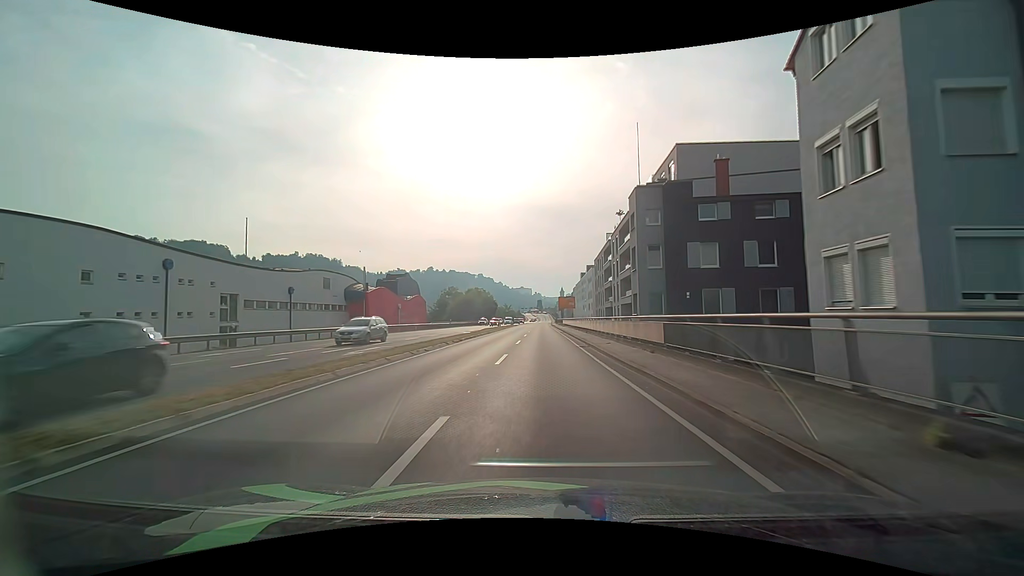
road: primary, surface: asphalt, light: Day
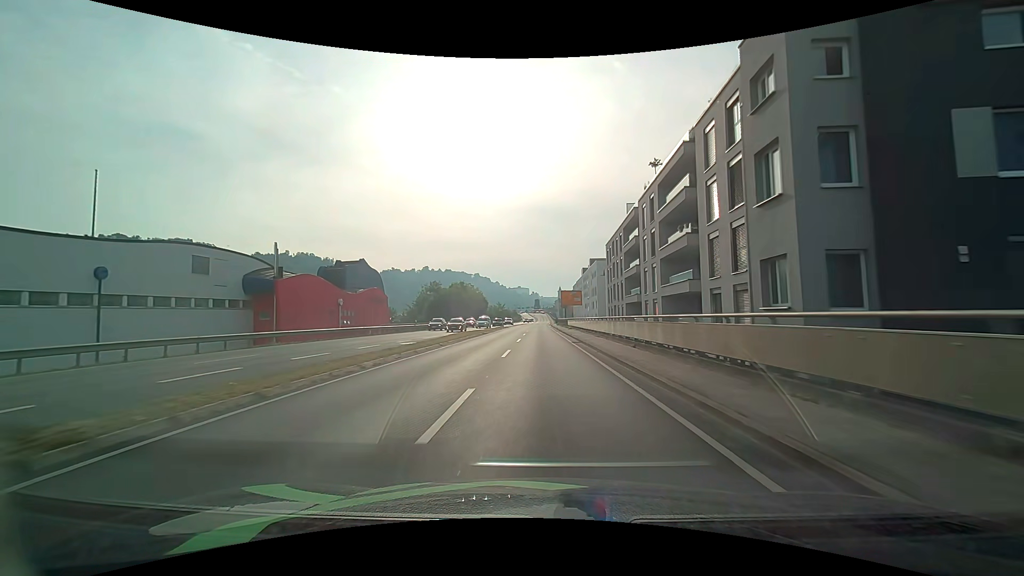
(0.0, +21.4) m; 0°
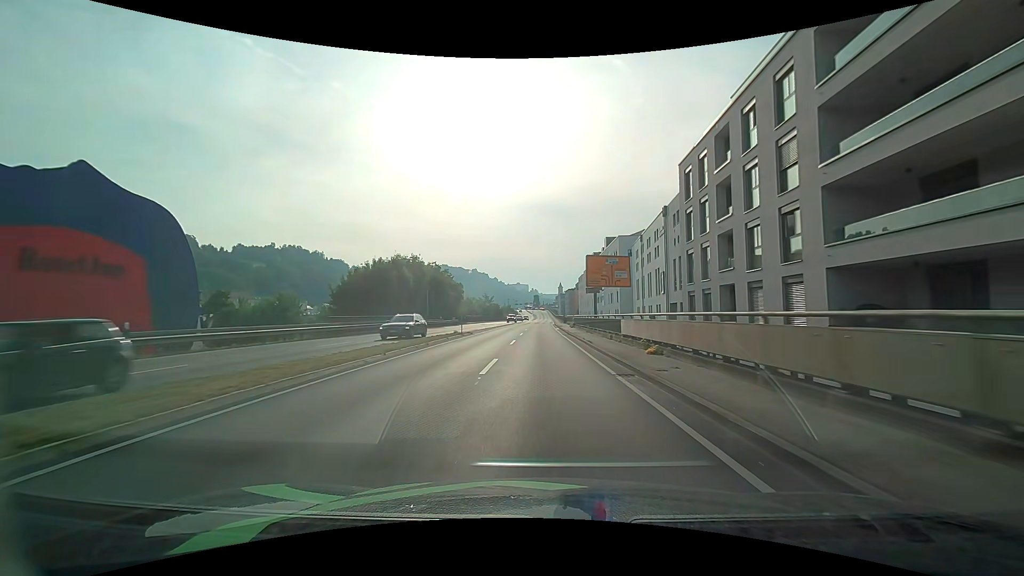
(+0.2, +42.0) m; 0°
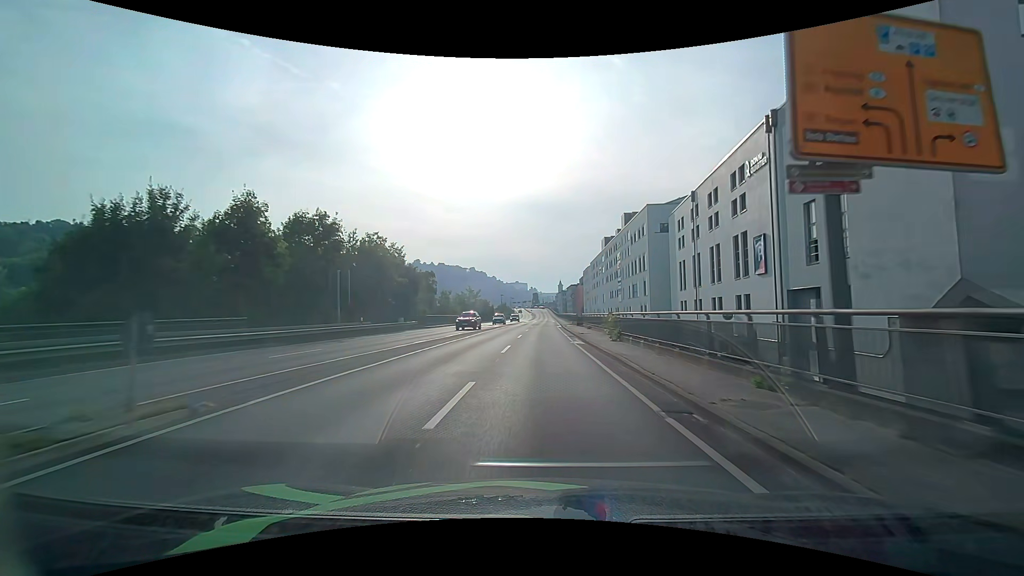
(+0.1, +29.3) m; 0°
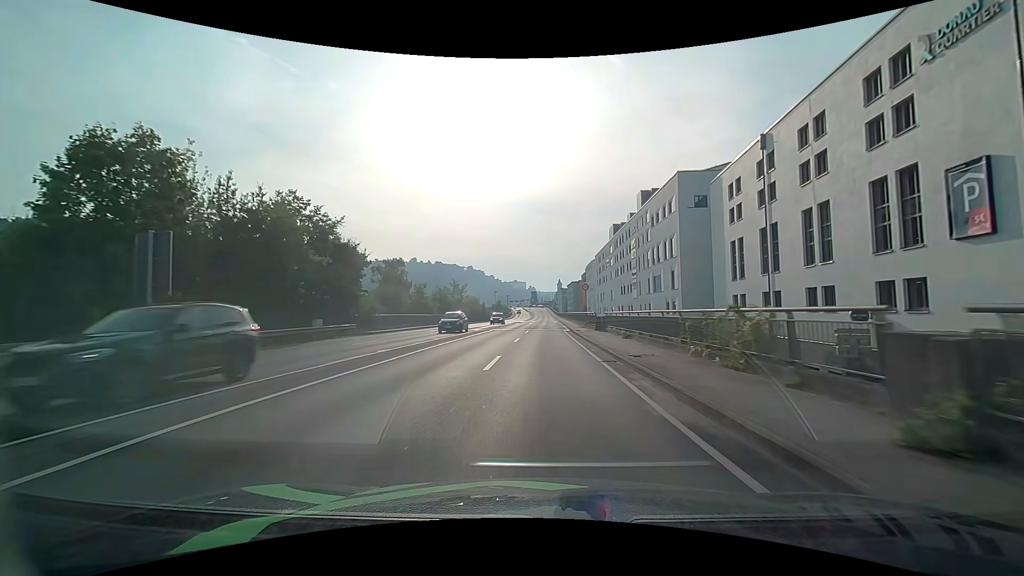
(0.0, +17.9) m; 0°
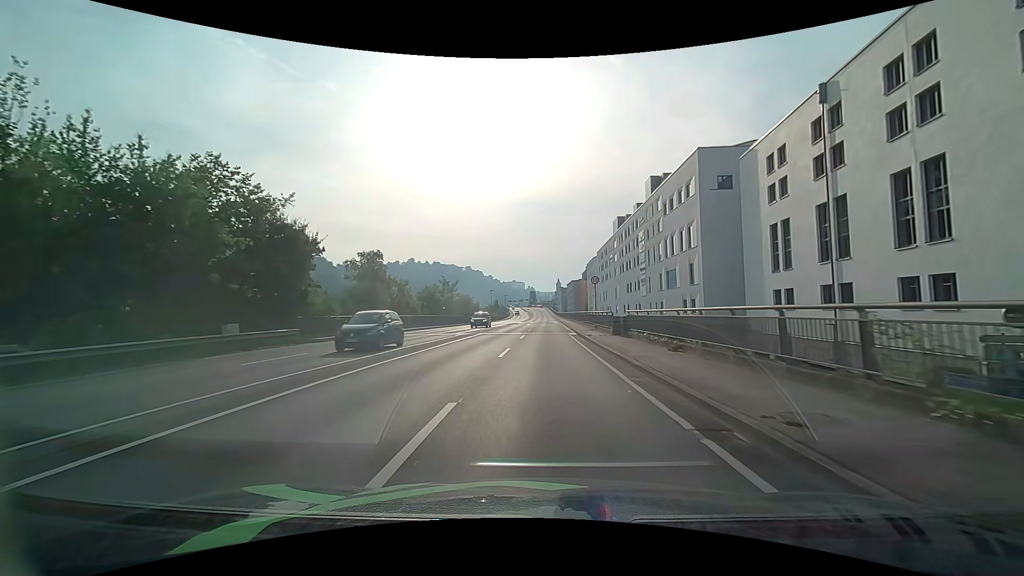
(0.0, +8.4) m; 0°
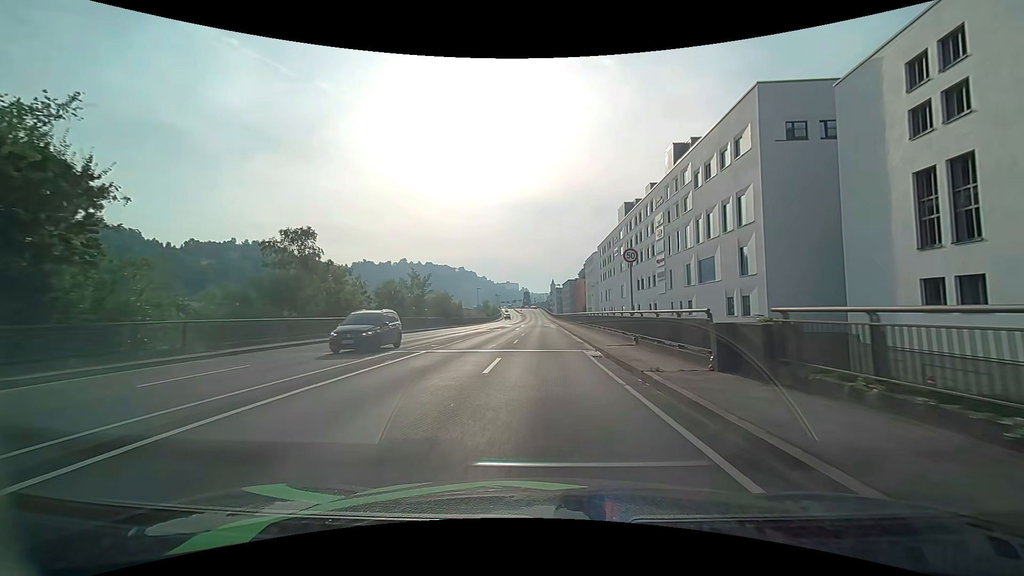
(+0.1, +15.7) m; +1°
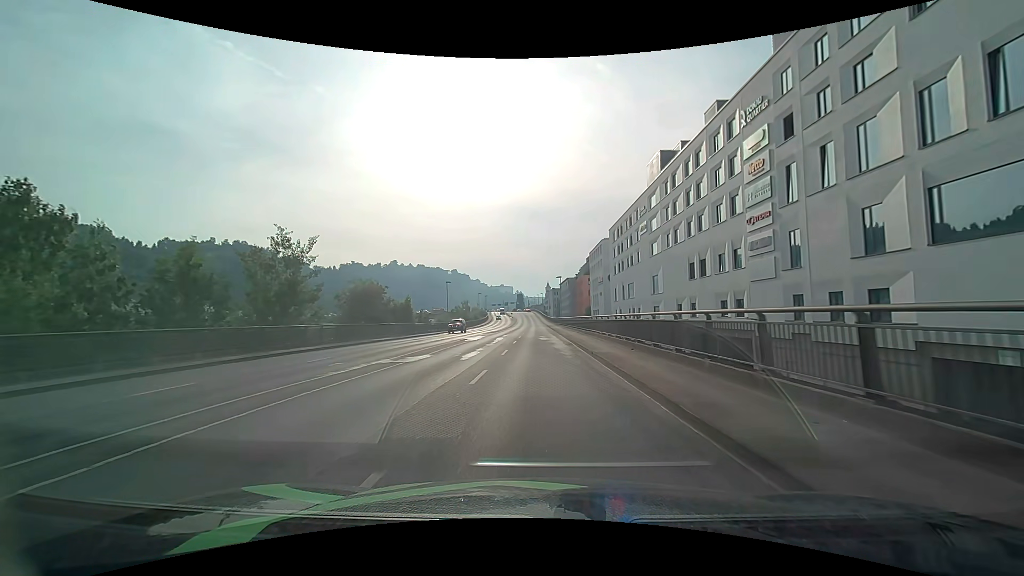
(+0.1, +31.4) m; 0°
(0, +10) (0, +20) (0, +30) (0, +40) (0, +50) (0, +60) (0, +70) (0, +80) (0, +90) (-1, +100) m
